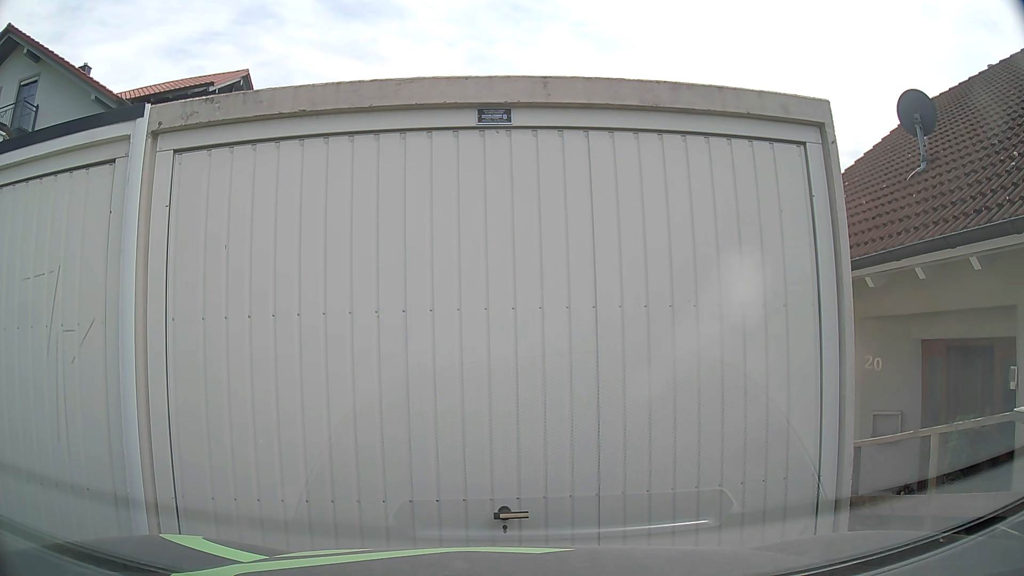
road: residential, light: Day
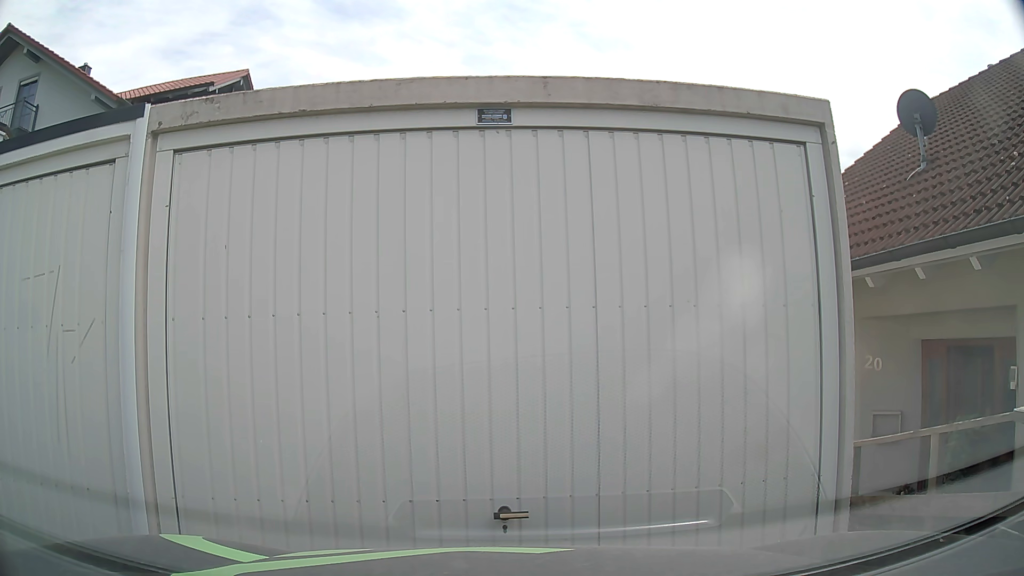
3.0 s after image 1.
(0.0, 0.0) m; 0°
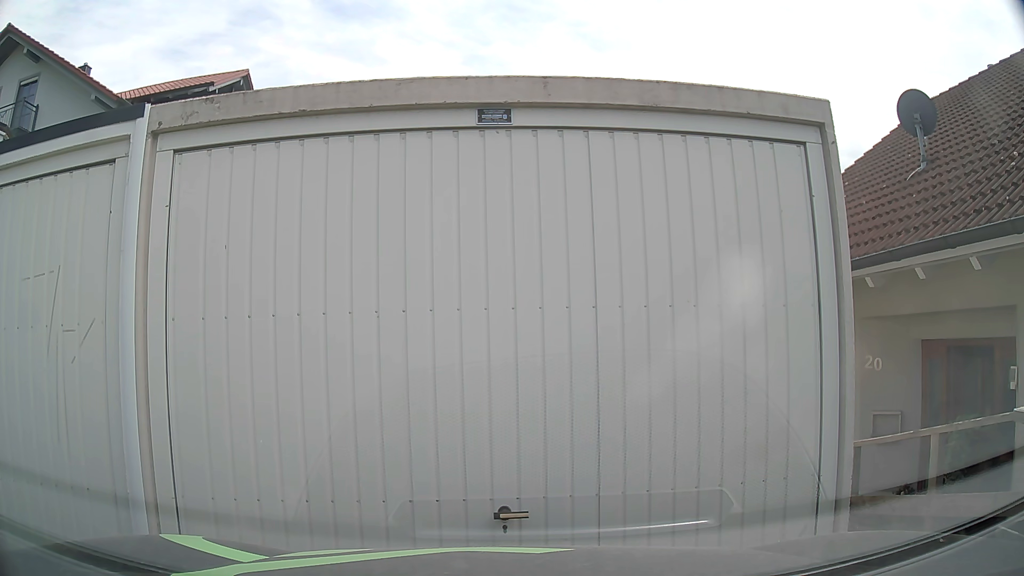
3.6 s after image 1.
(0.0, 0.0) m; 0°
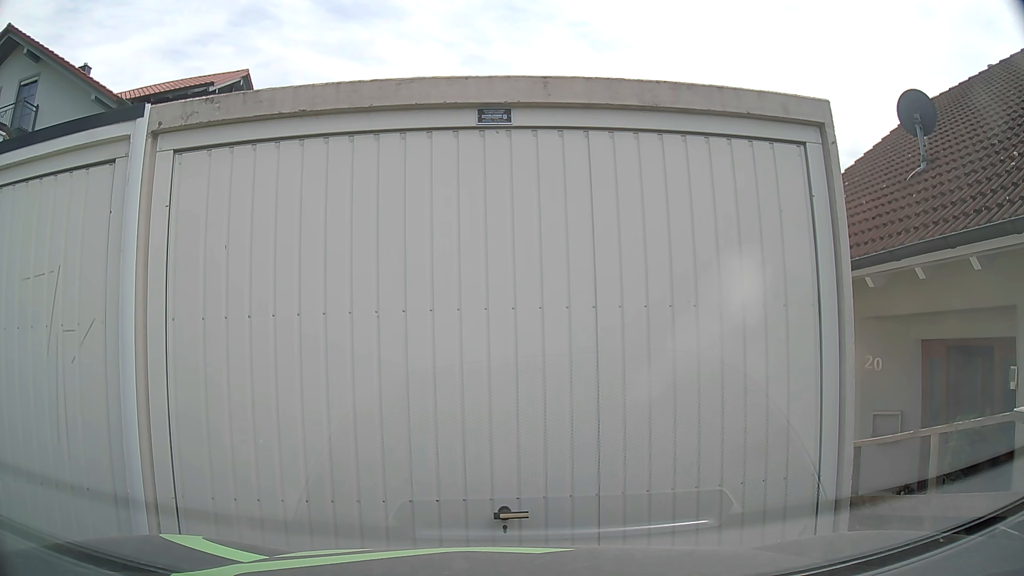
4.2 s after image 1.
(0.0, 0.0) m; 0°
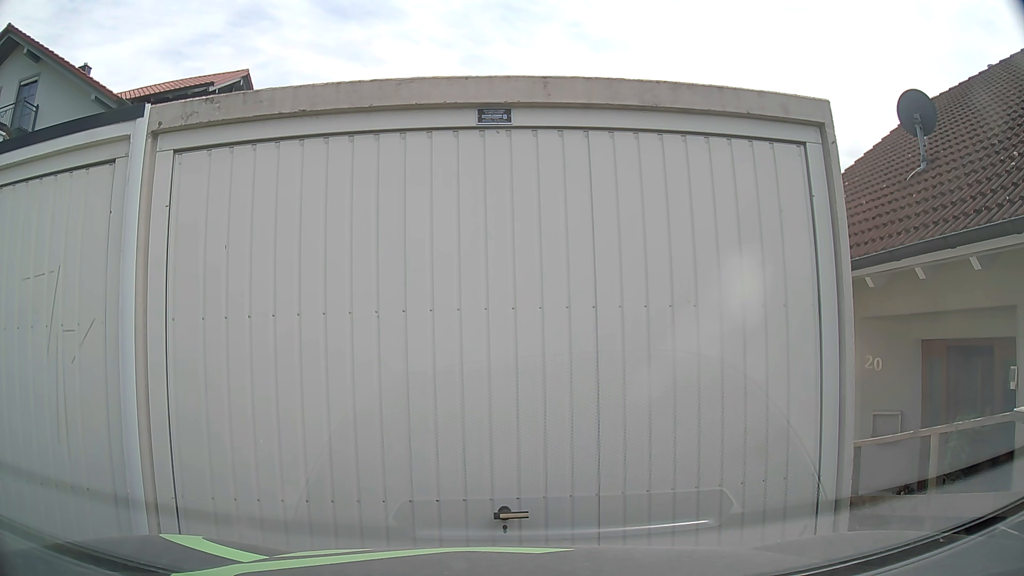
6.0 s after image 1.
(0.0, 0.0) m; 0°
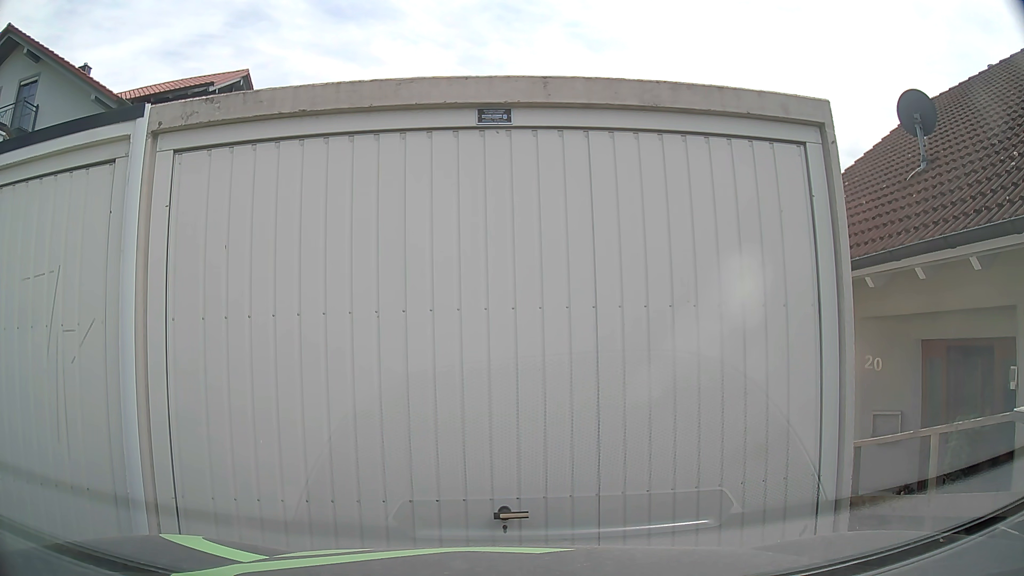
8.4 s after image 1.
(0.0, 0.0) m; 0°
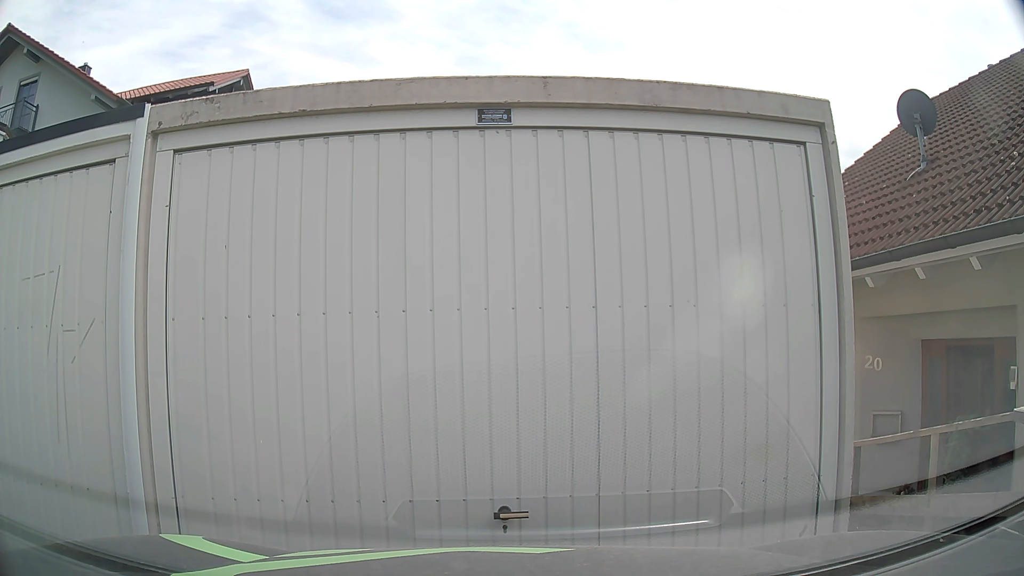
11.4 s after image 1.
(0.0, 0.0) m; 0°
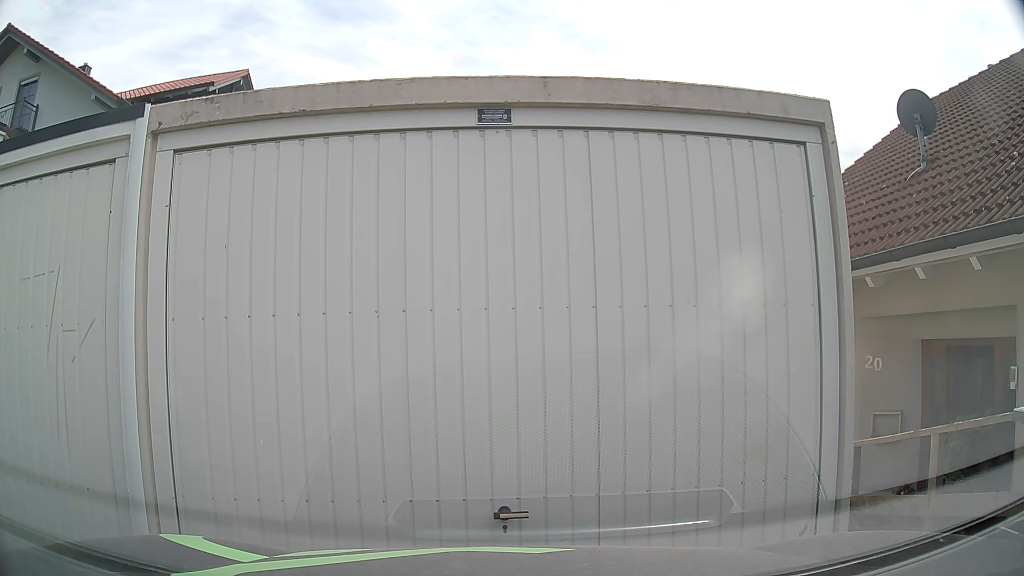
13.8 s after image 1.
(0.0, 0.0) m; 0°
